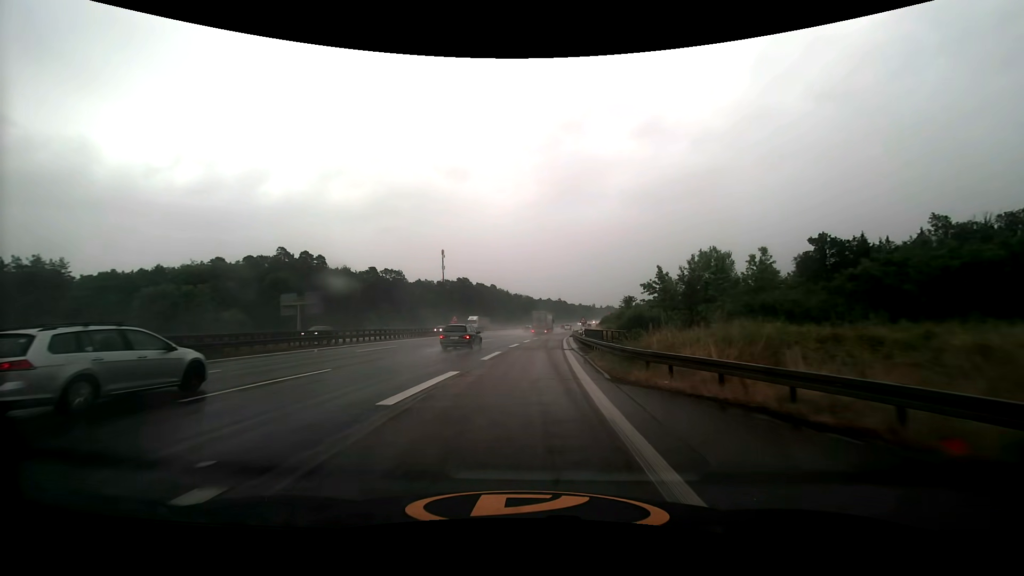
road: motorway_link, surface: asphalt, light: Day
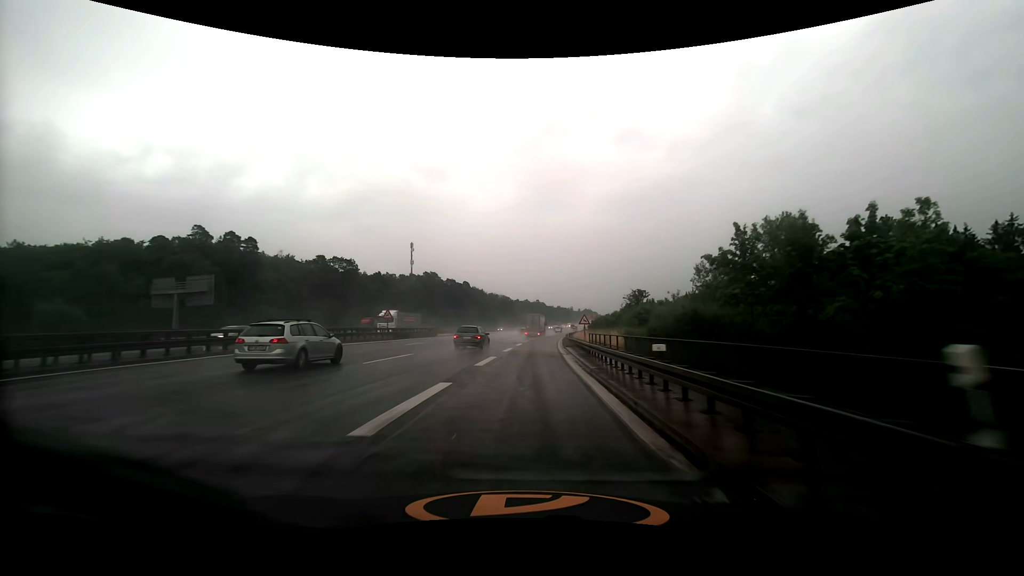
(+0.7, +26.7) m; +3°
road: motorway
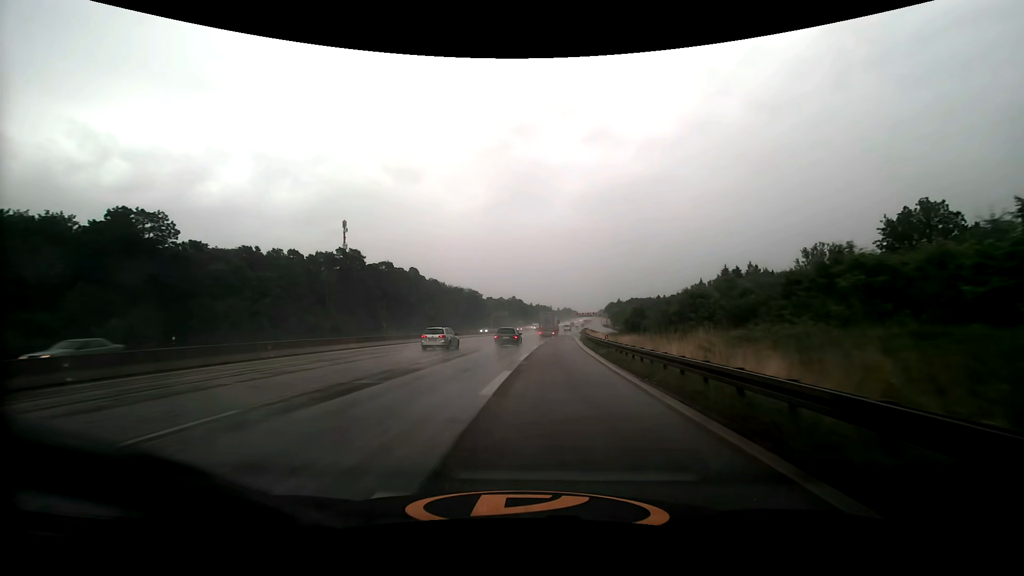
(+2.0, +68.3) m; +3°
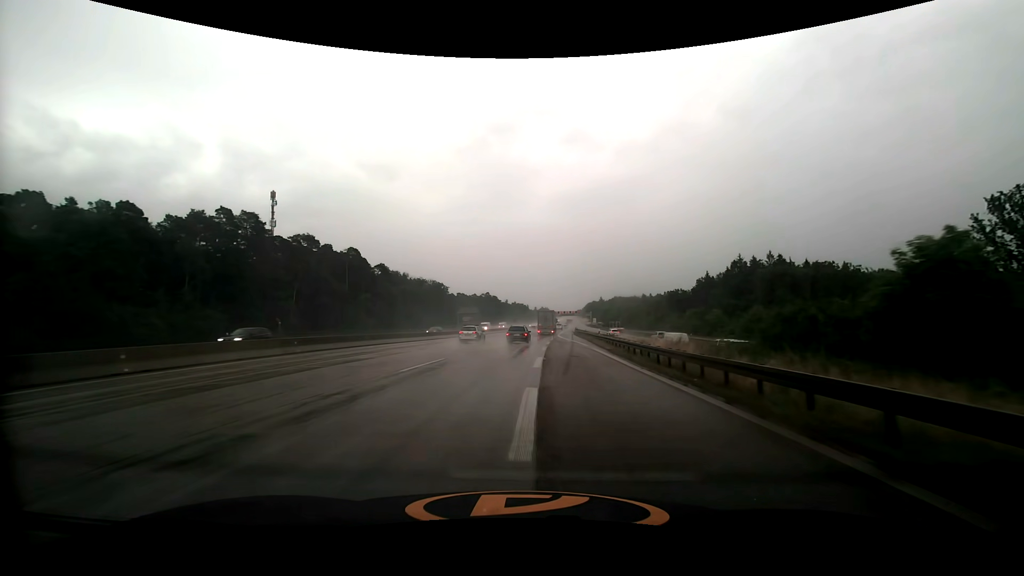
(+1.0, +40.8) m; +3°
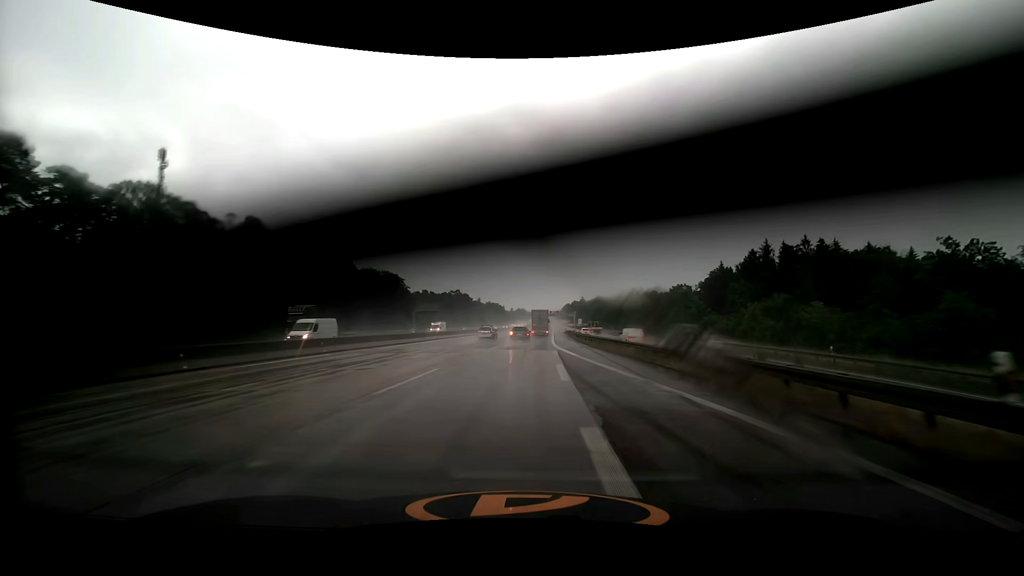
(+0.9, +40.0) m; +3°
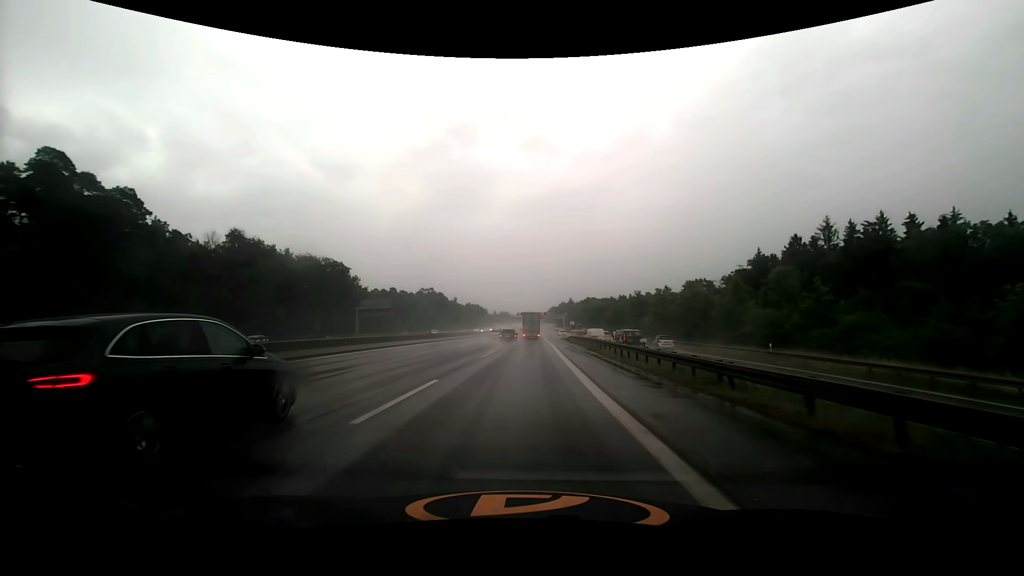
(+0.7, +38.7) m; +2°
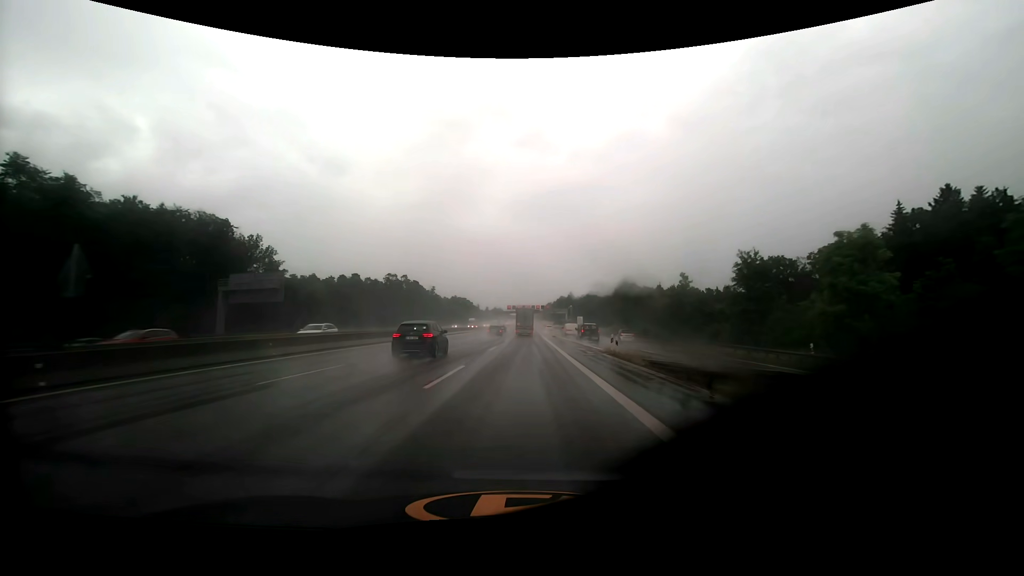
(+0.7, +50.6) m; +1°
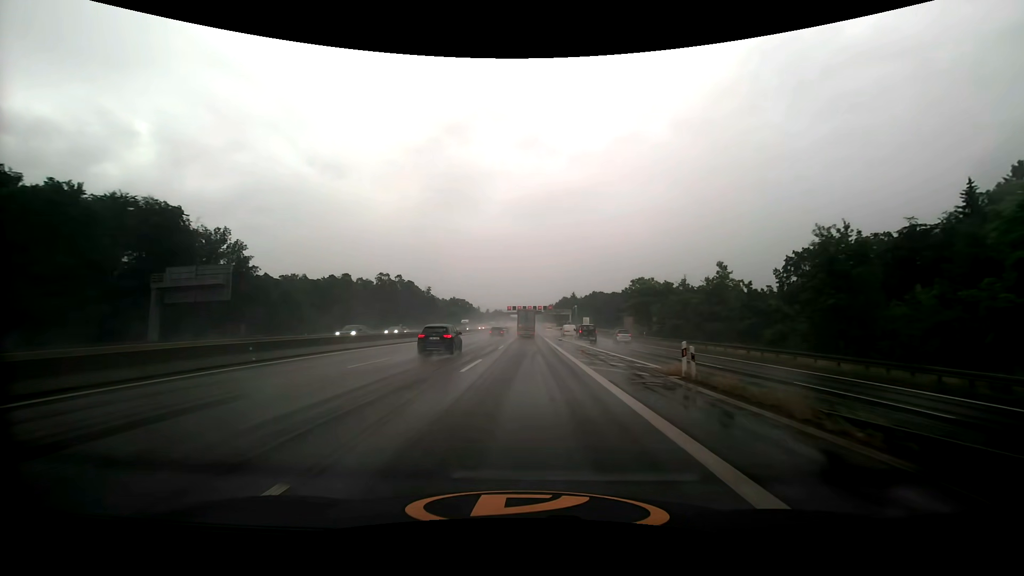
(0.0, +12.5) m; 0°
(0, +10) (0, +20) (0, +30) (0, +40) (+1, +50) (+1, +60) (+1, +70) (+1, +80) (+1, +90) (+1, +100) m
